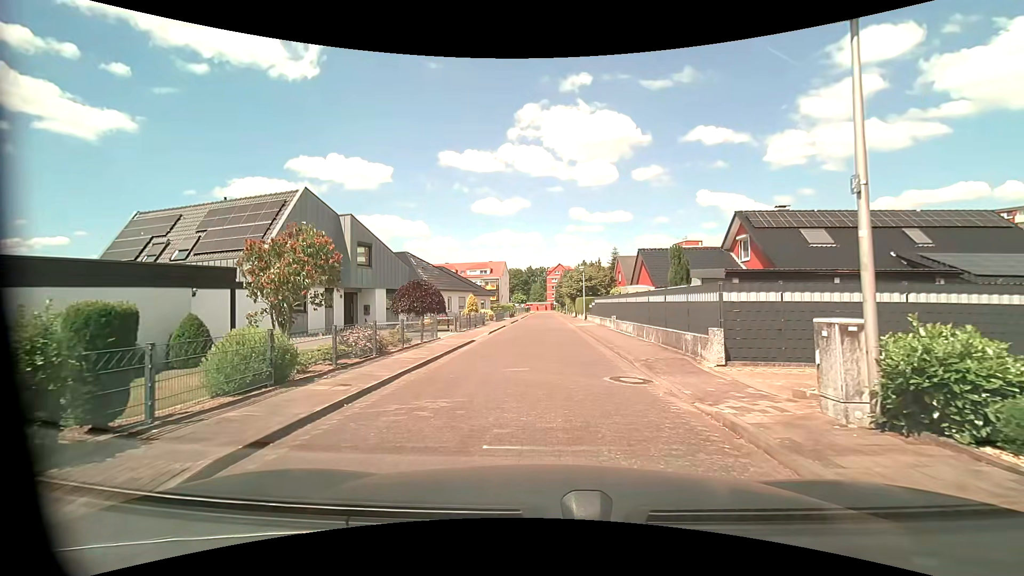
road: residential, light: Day
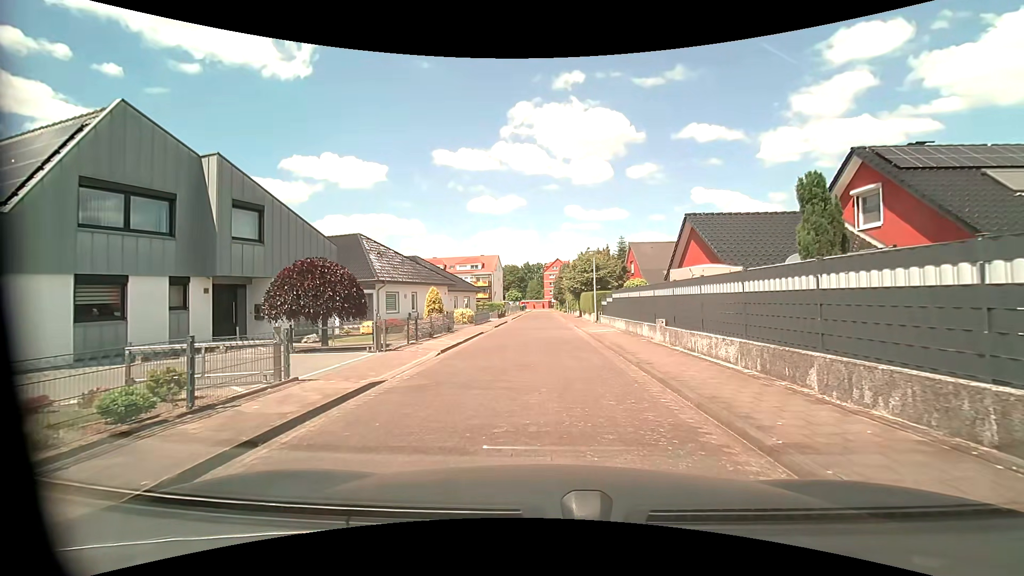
(+0.1, +11.8) m; 0°
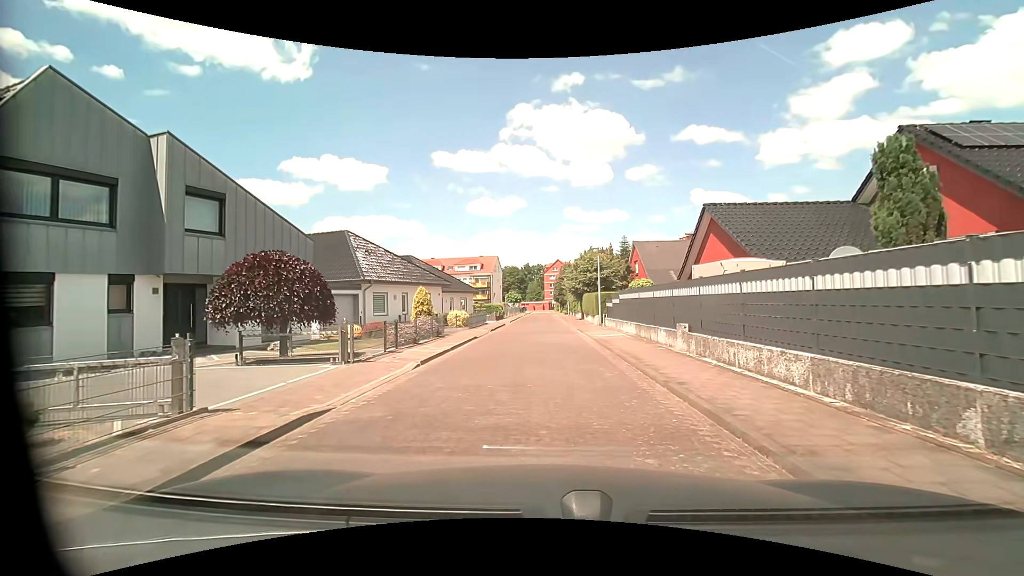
(0.0, +2.4) m; 0°
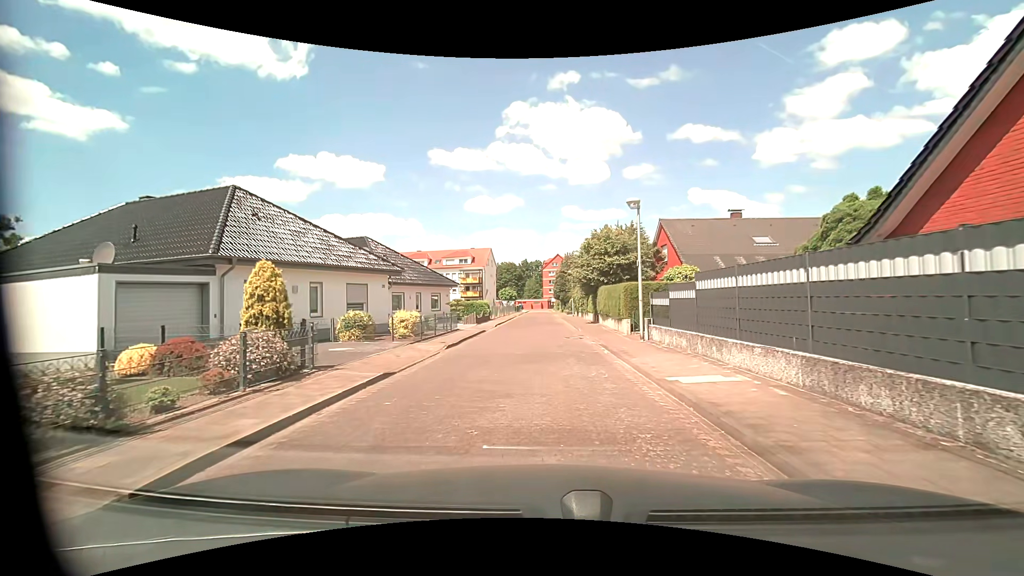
(0.0, +12.7) m; 0°
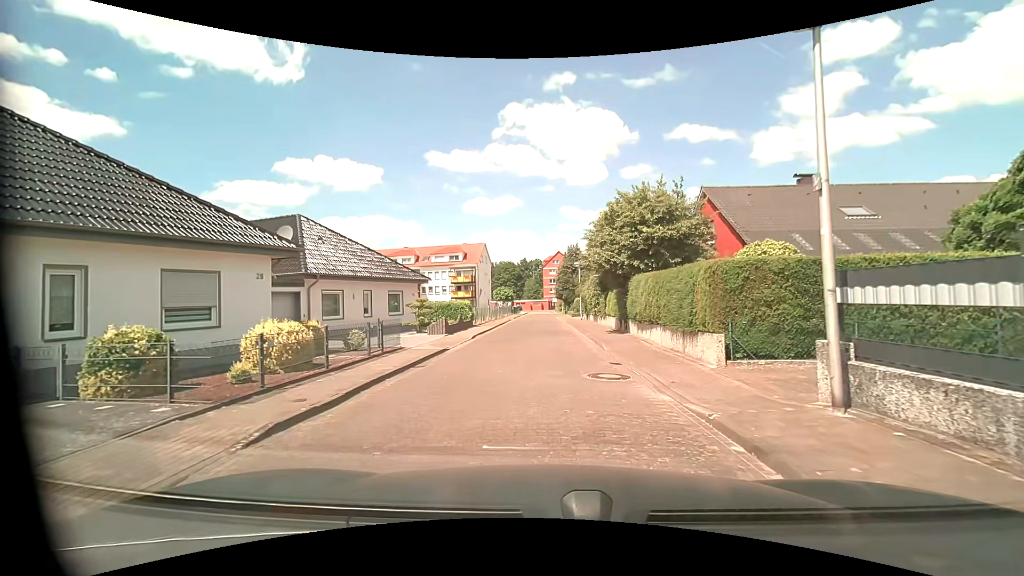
(+0.1, +10.7) m; 0°
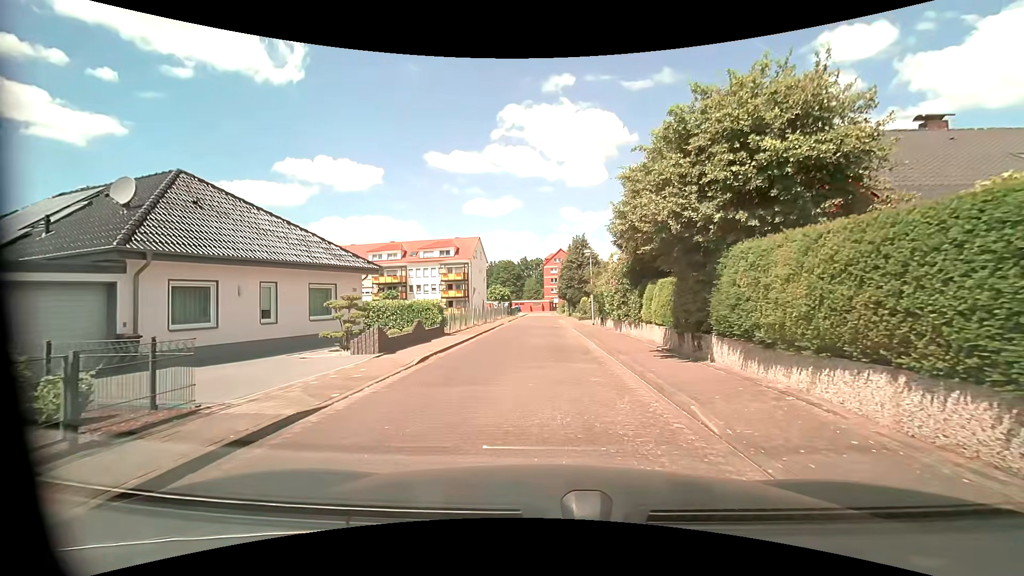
(0.0, +9.6) m; +2°
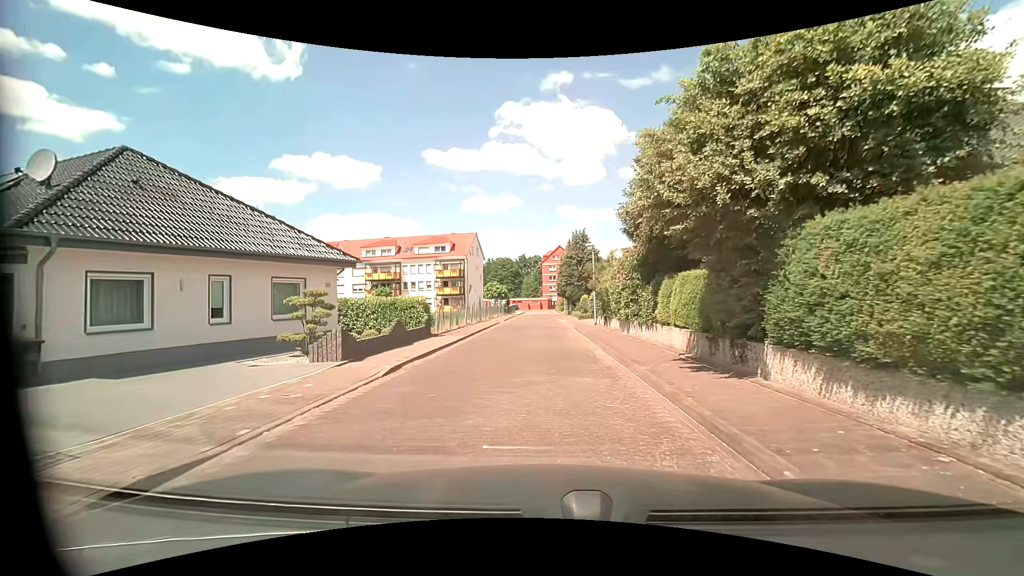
(-0.1, +2.5) m; -1°
(0, +10) (-1, +20) (-1, +30) (-1, +40) (-1, +50) (-2, +60) (-2, +70) (-2, +80) (-2, +90) (-2, +100) m
